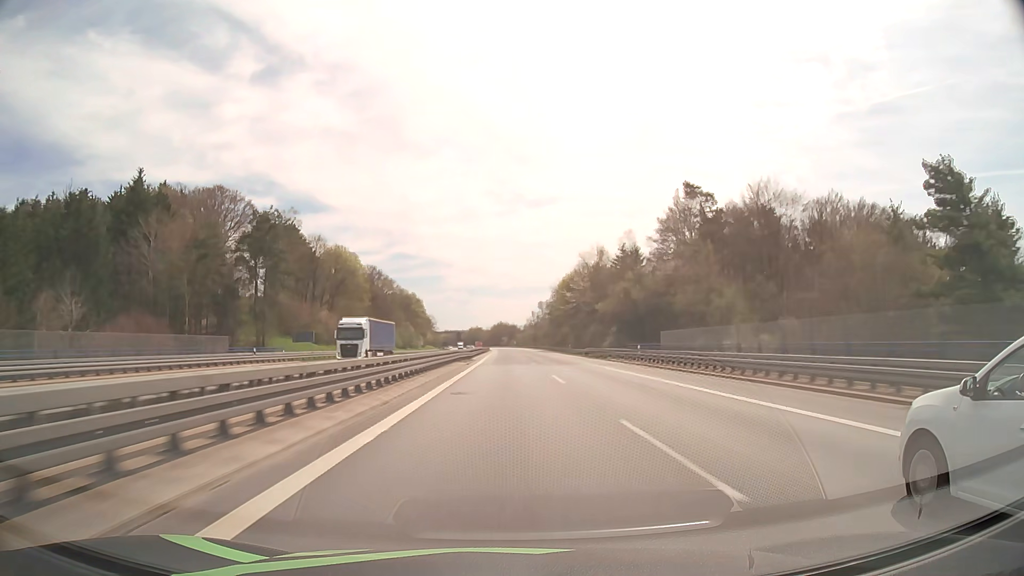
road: motorway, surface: asphalt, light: Day
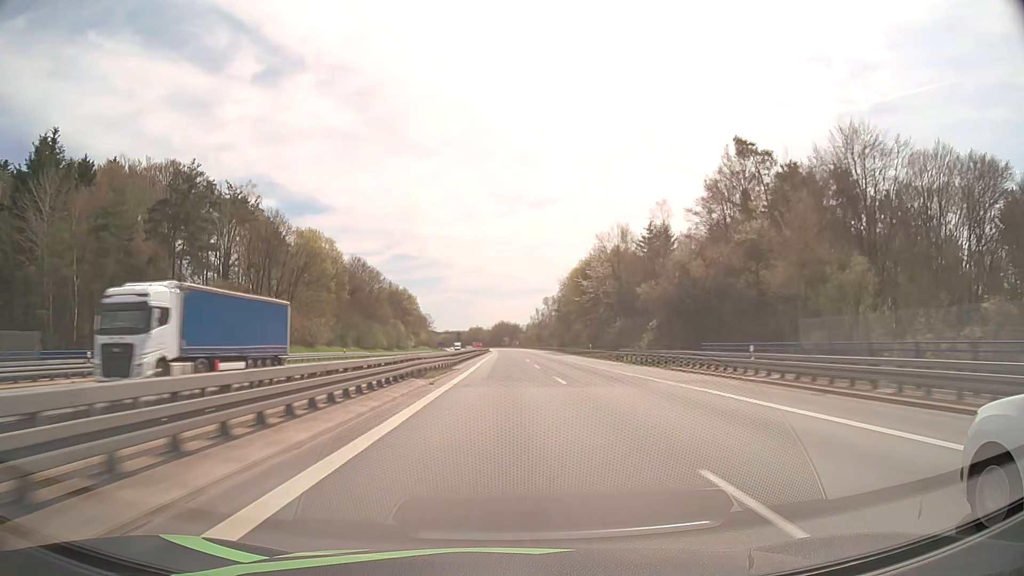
(0.0, +22.7) m; 0°
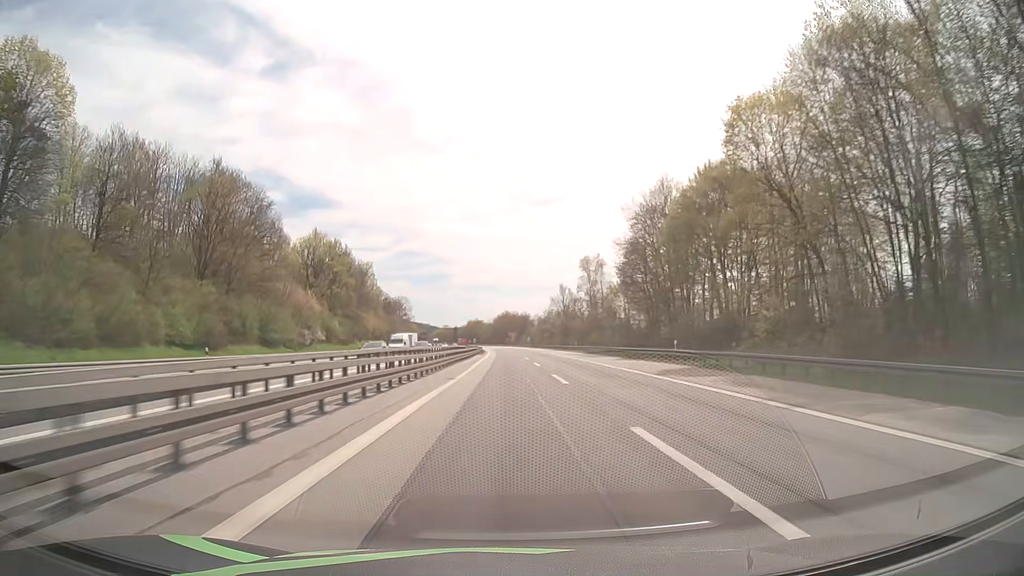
(-0.4, +90.6) m; -1°
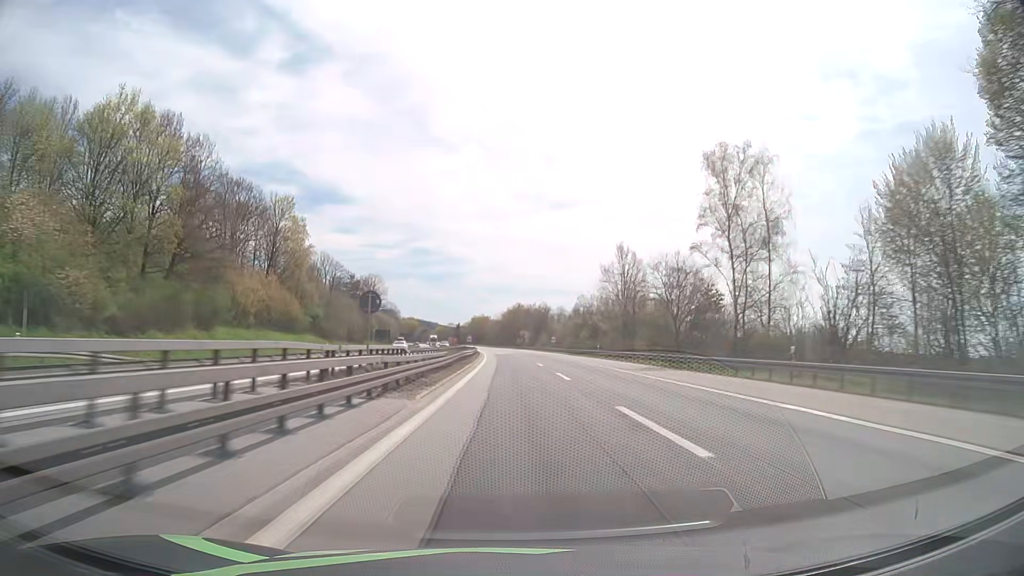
(-0.4, +67.7) m; -1°
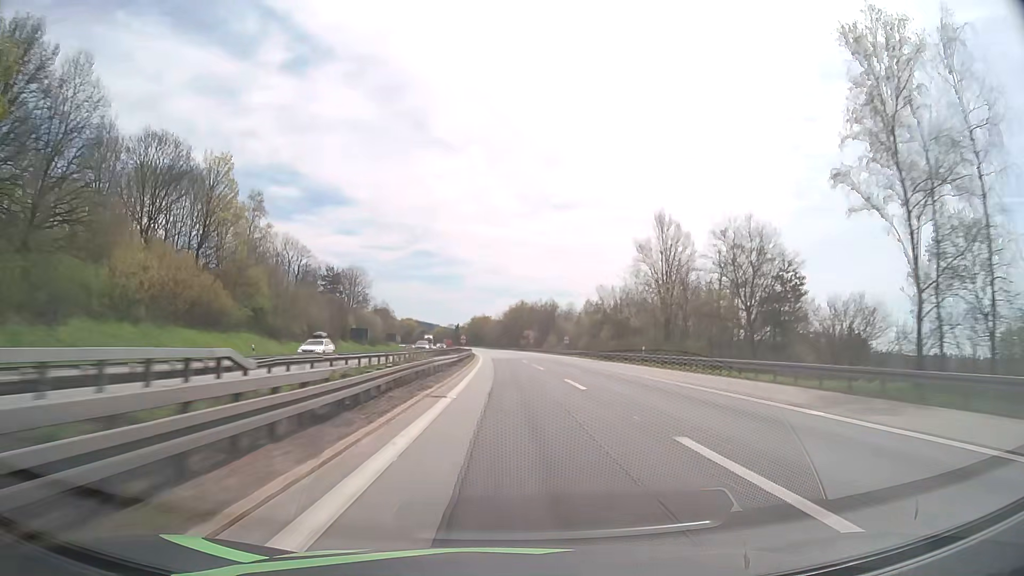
(0.0, +22.5) m; 0°
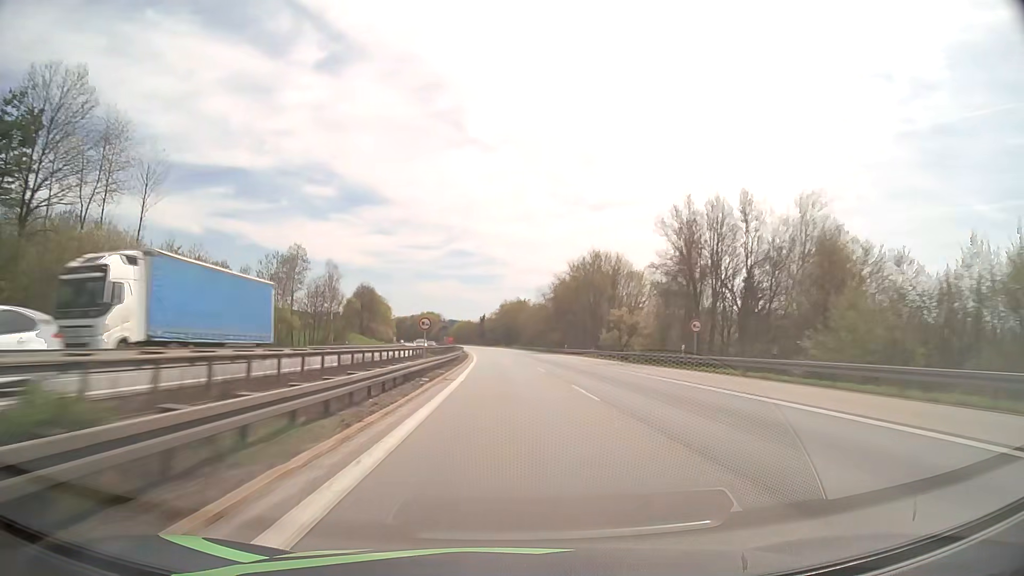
(-2.7, +112.6) m; -3°
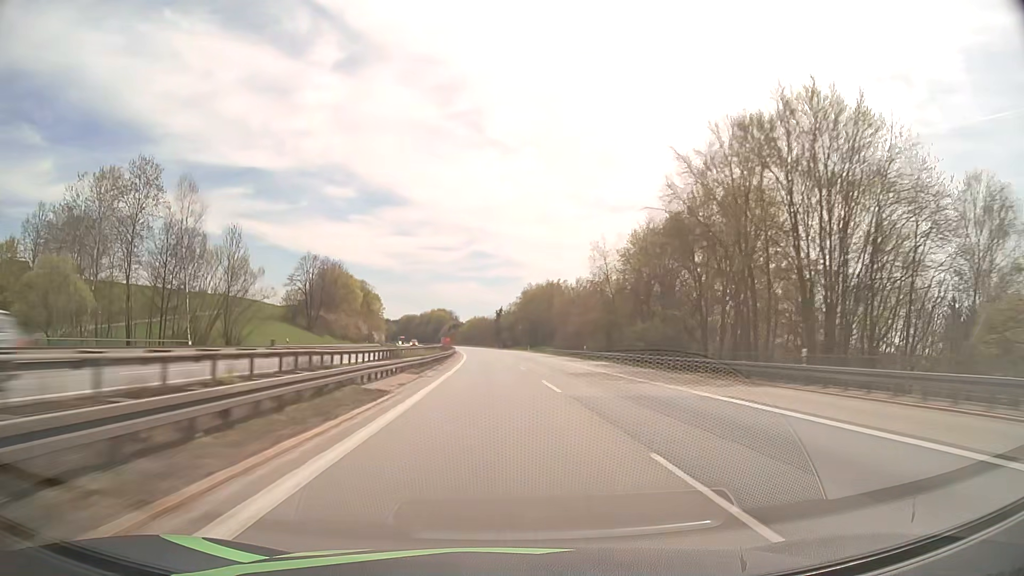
(-1.2, +67.8) m; -2°
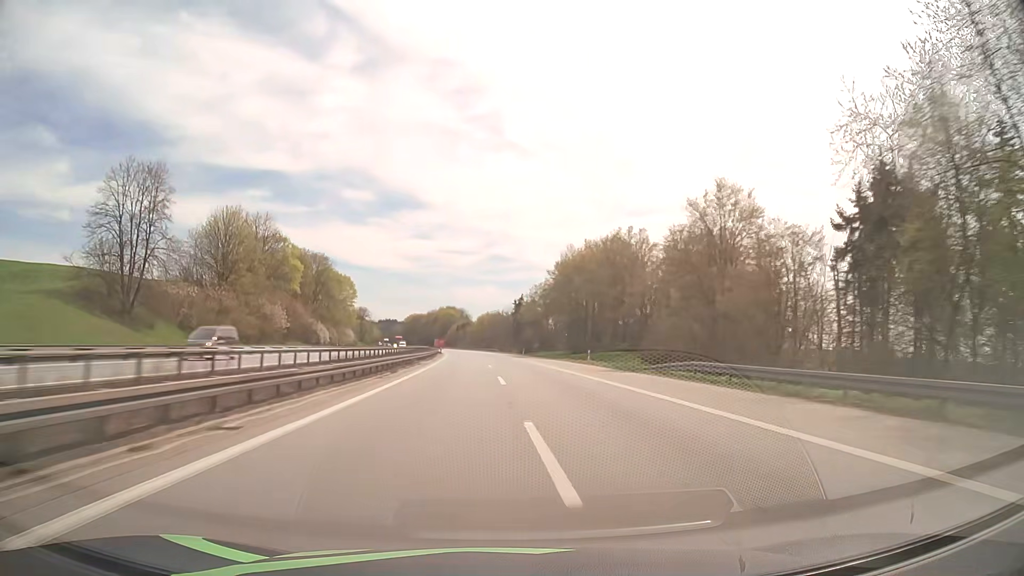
(-0.8, +68.0) m; -1°
(0, +10) (0, +20) (0, +30) (0, +40) (-1, +50) (-1, +60) (-2, +70) (-2, +80) (-3, +90) (-3, +100) m
